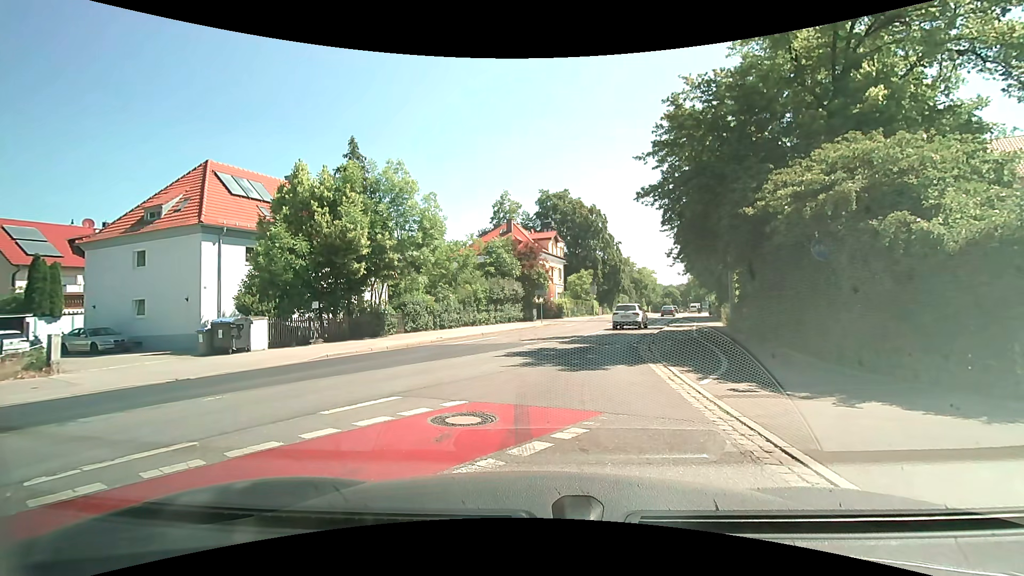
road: secondary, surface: asphalt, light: Day
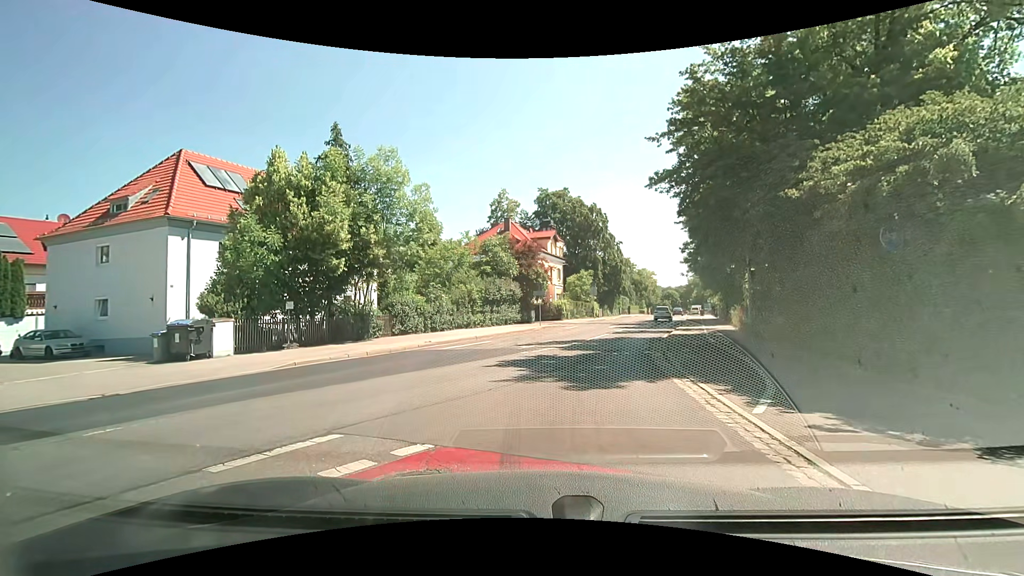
(0.0, +2.3) m; 0°
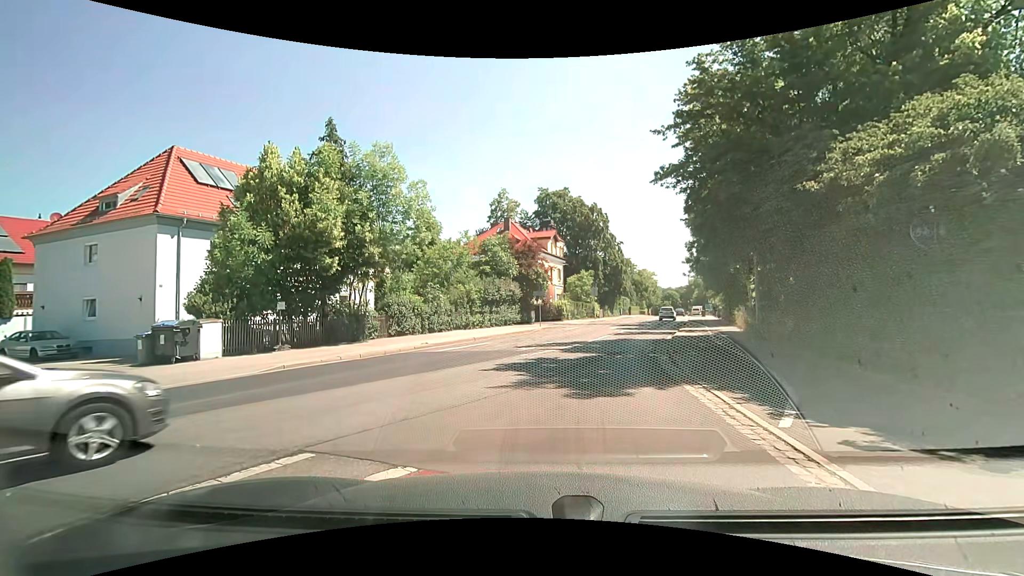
(0.0, +0.7) m; 0°
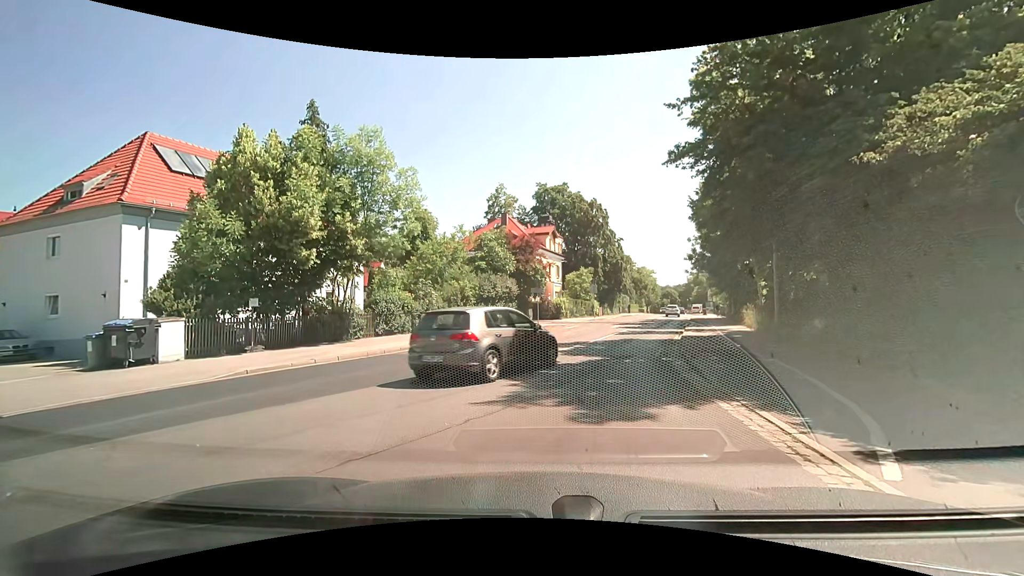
(0.0, +1.8) m; 0°
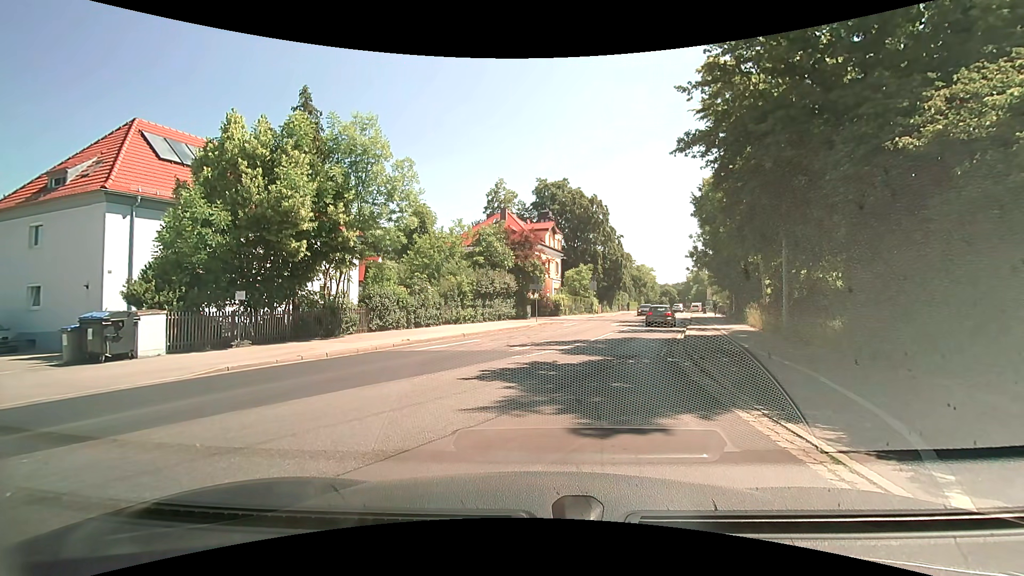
(0.0, +0.8) m; +1°
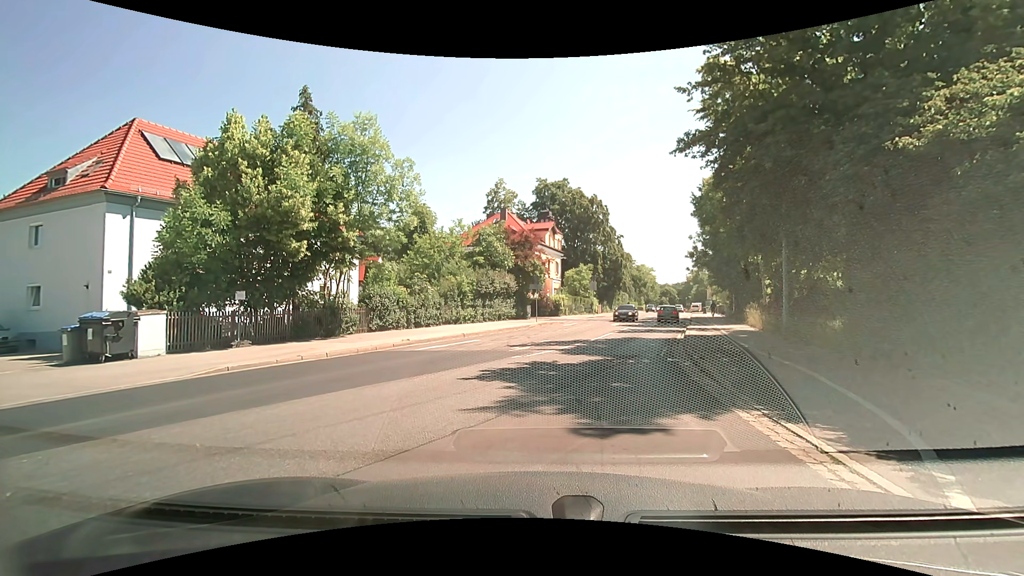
(0.0, 0.0) m; 0°
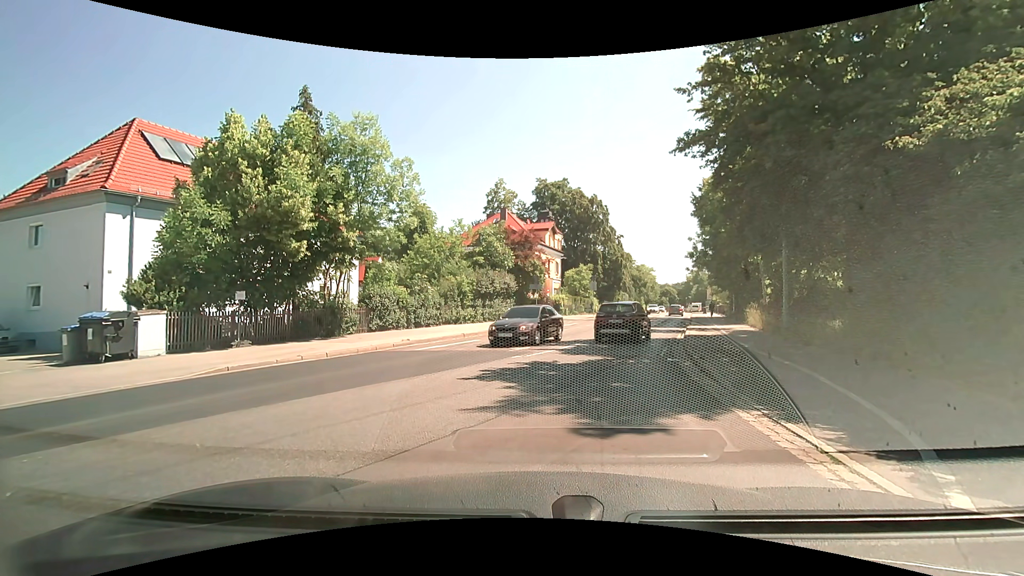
(0.0, 0.0) m; 0°
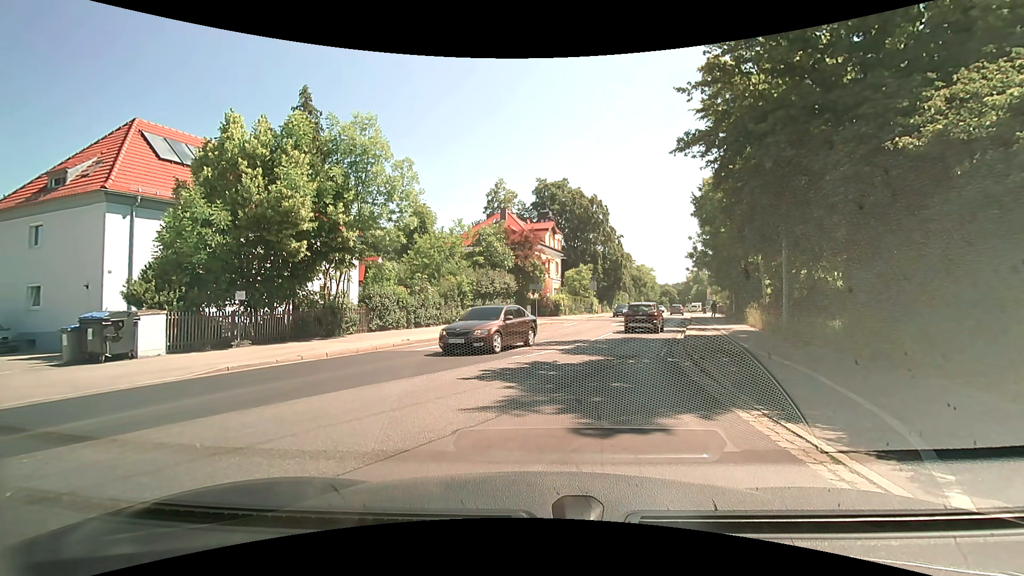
(0.0, 0.0) m; 0°
(0, +10) (+3, +20) (+5, +29) (+8, +39) (+11, +48) (+14, +58) (+17, +68) (+19, +77) (+22, +87) (+25, +97) m
